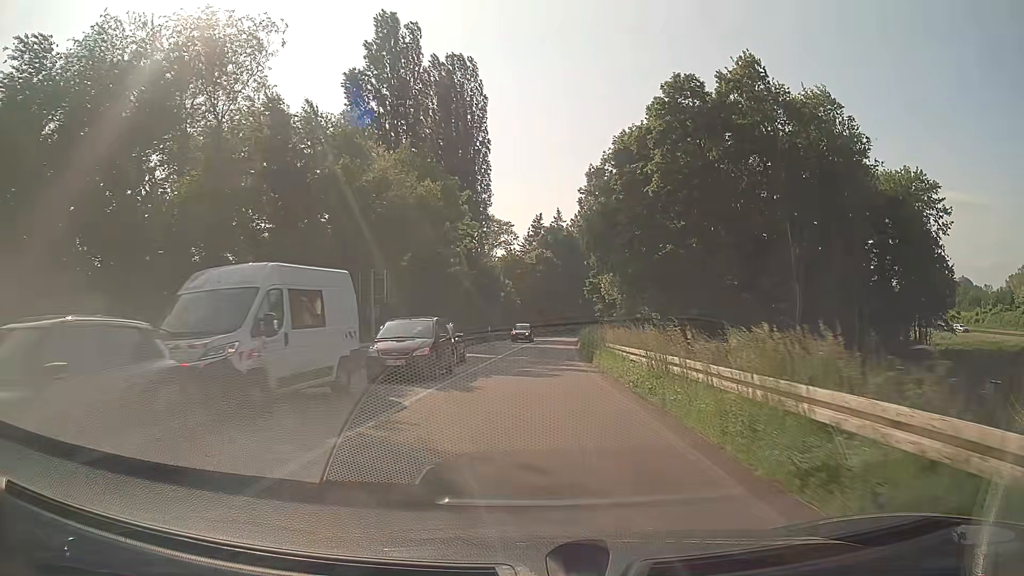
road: trunk_link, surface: asphalt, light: Day
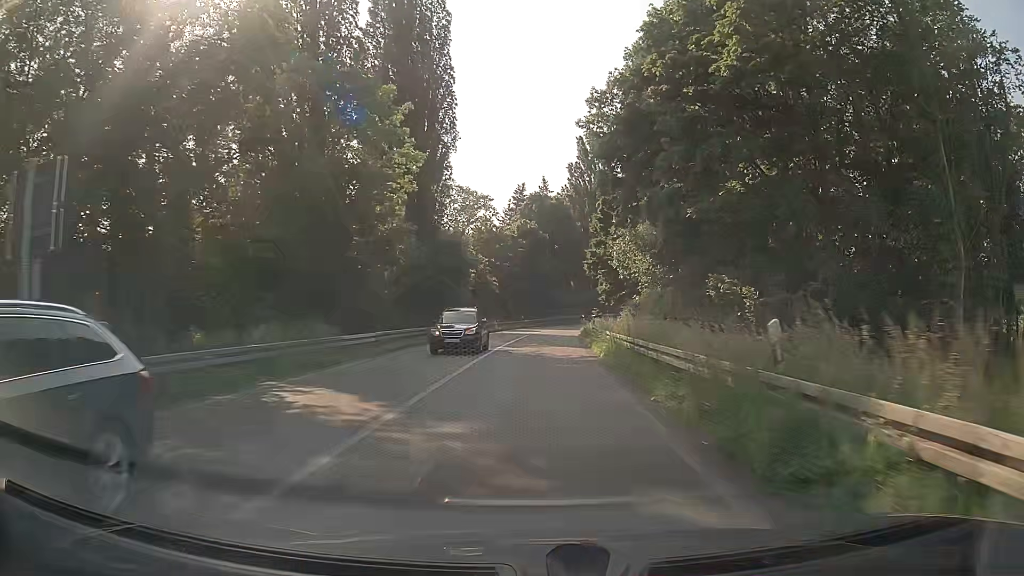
(+0.2, +21.7) m; +1°
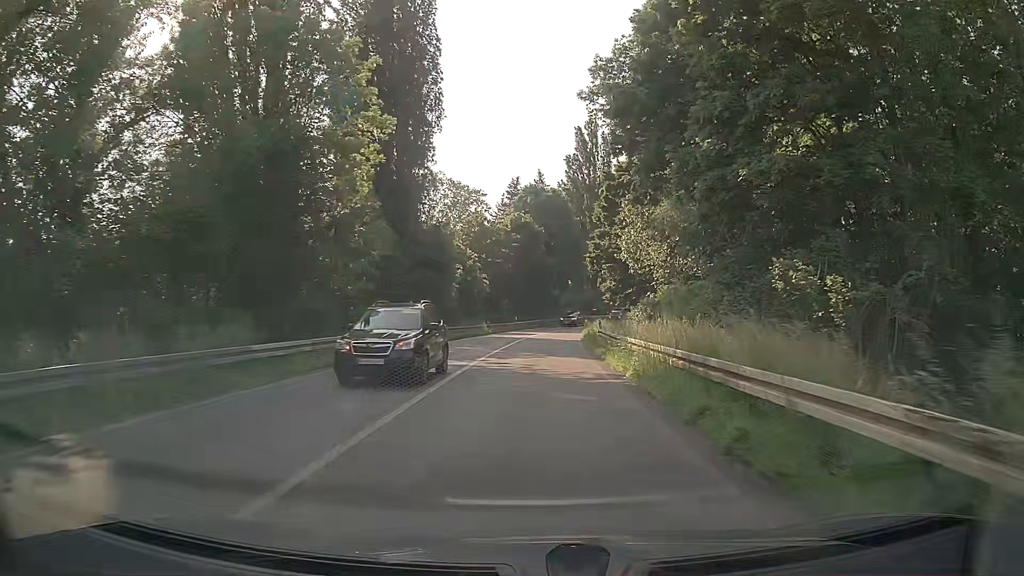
(0.0, +7.1) m; +1°
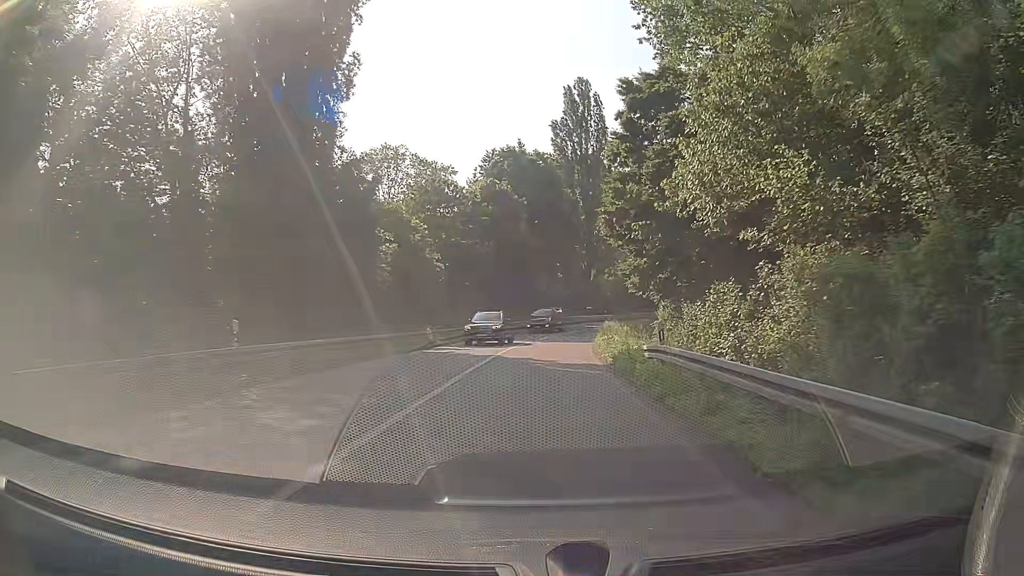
(+0.1, +20.9) m; +1°
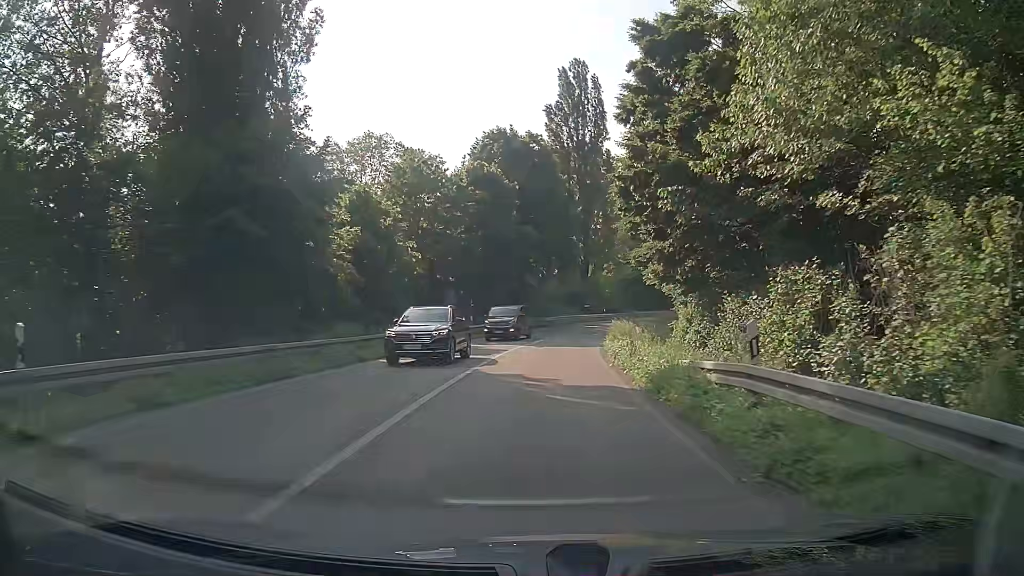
(0.0, +6.9) m; -1°
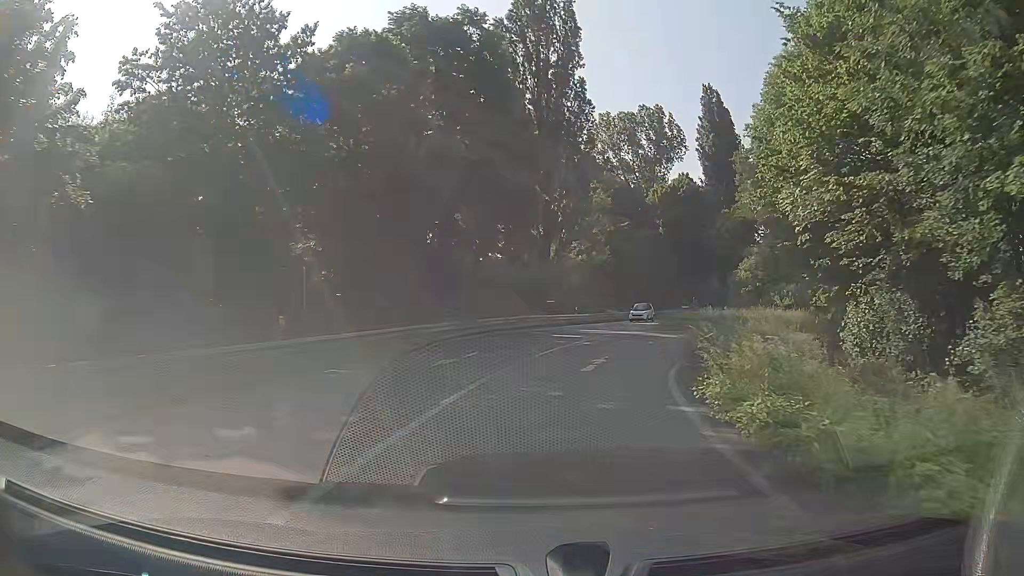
(+1.1, +26.8) m; +5°
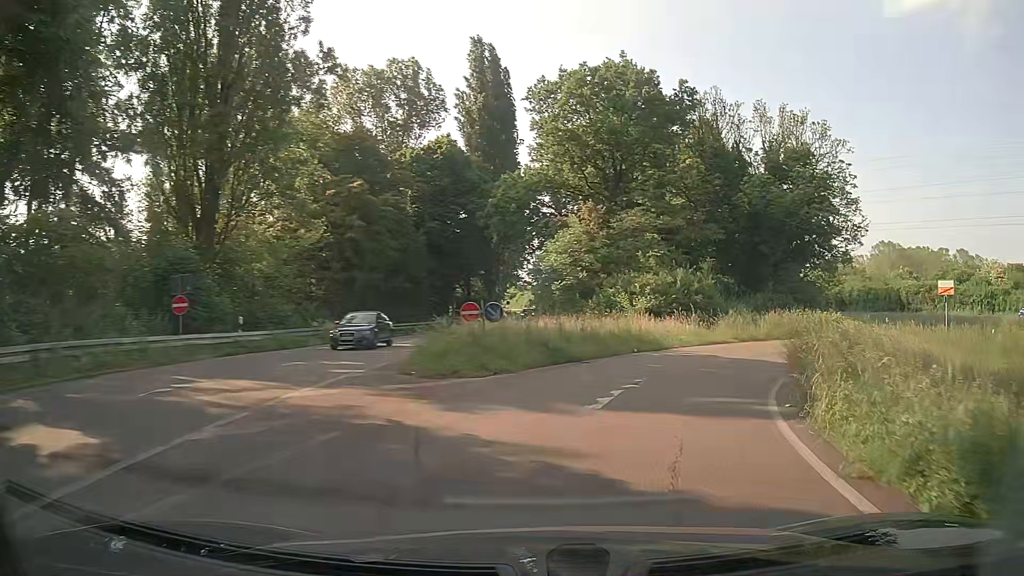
(+4.0, +25.6) m; +20°
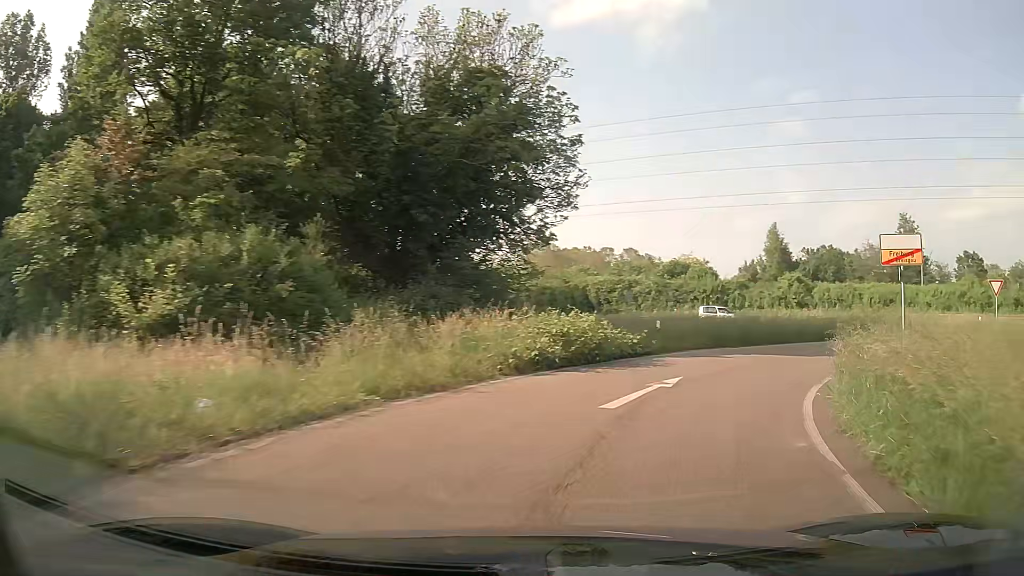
(+5.1, +17.7) m; +33°
(+2, +10) (+7, +18) (+14, +25) (+23, +28) (+33, +29) (+43, +26) (+52, +22) (+61, +17) (+69, +11) (+78, +6) m
